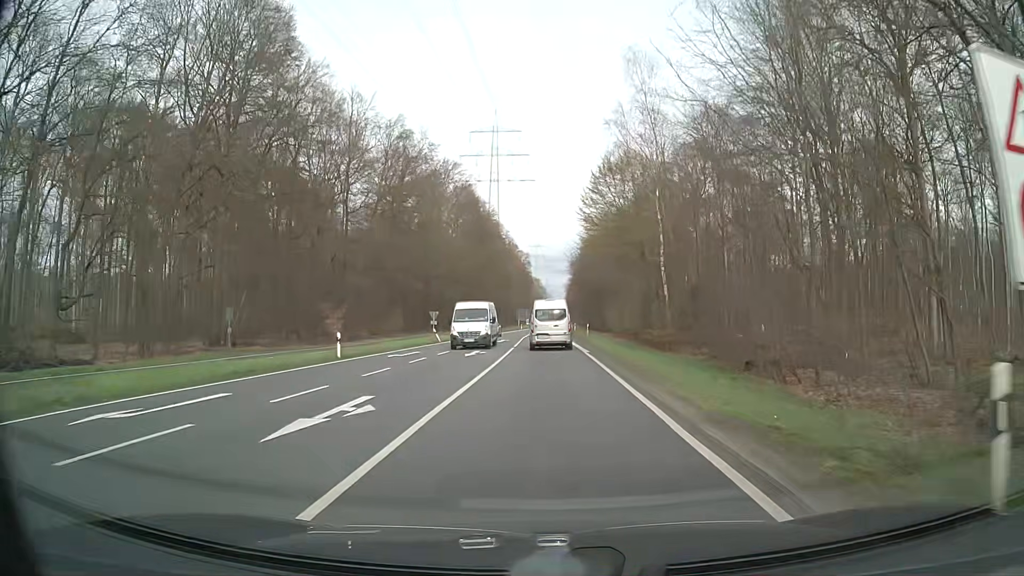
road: secondary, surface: asphalt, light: Day
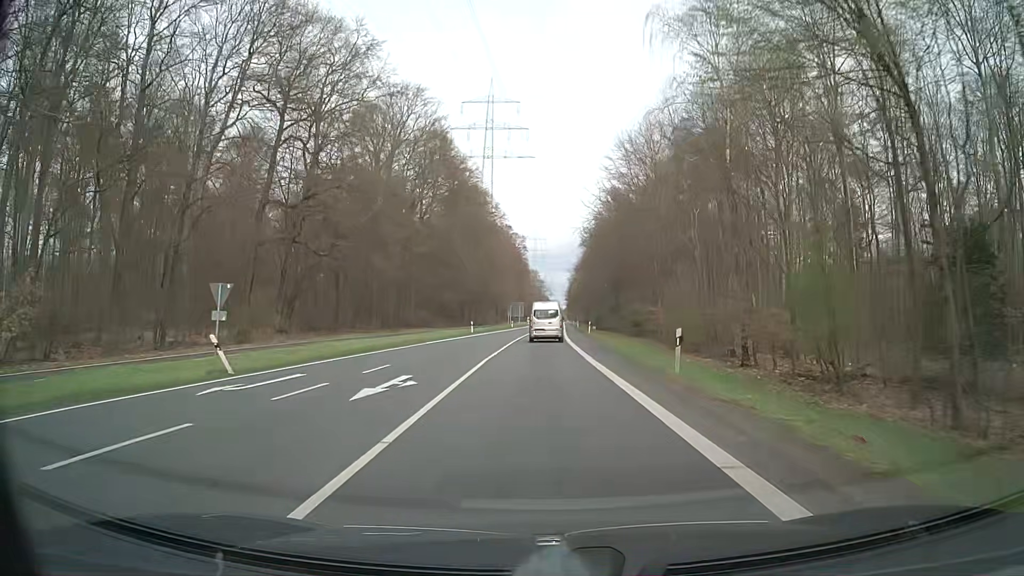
(+0.2, +36.7) m; 0°
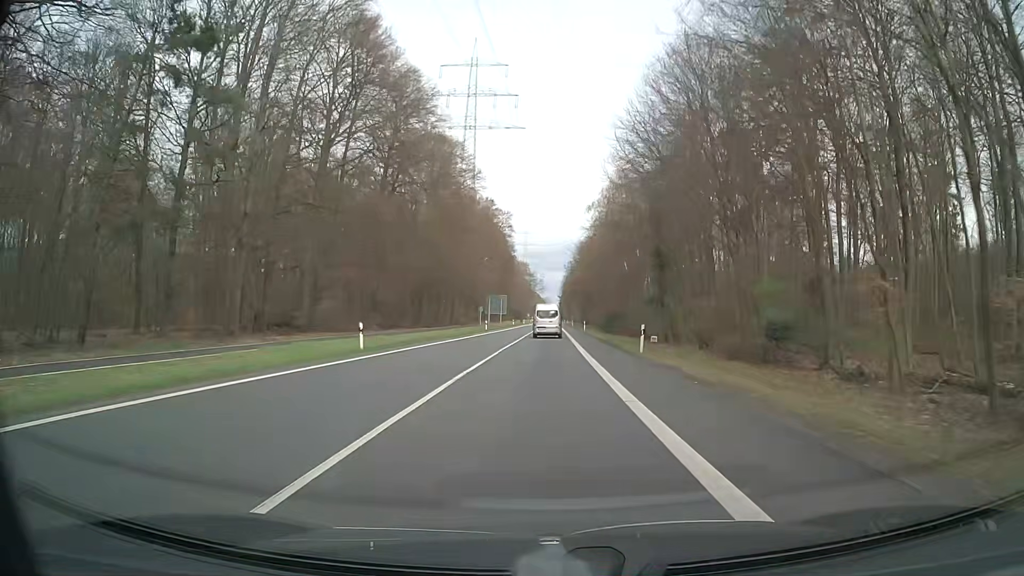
(+0.1, +39.3) m; 0°
(0, +10) (0, +20) (0, +30) (+1, +40) (+1, +50) (+1, +60) (+1, +70) (+1, +80) (+2, +90) (+2, +100) m
